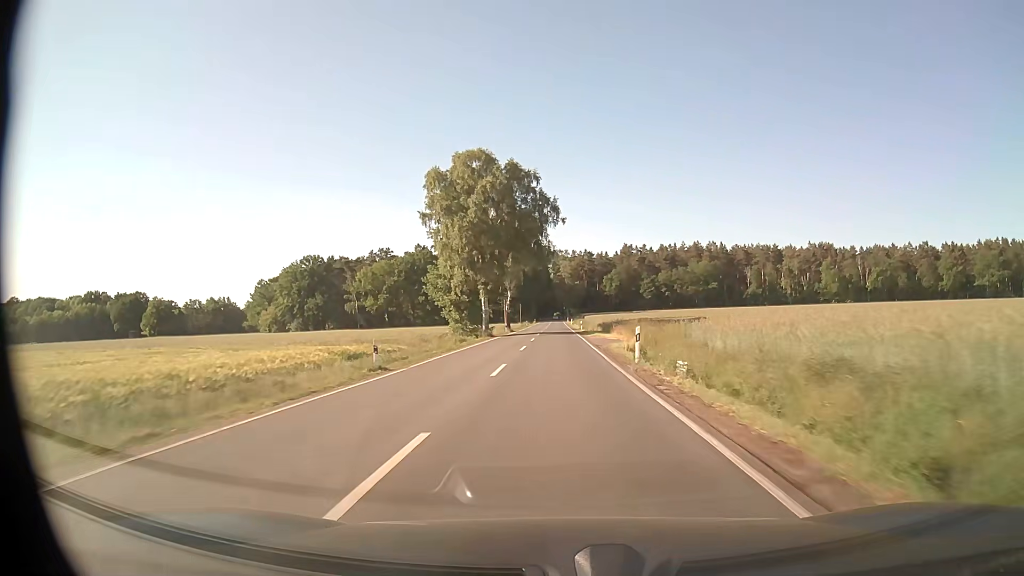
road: secondary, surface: asphalt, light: Day
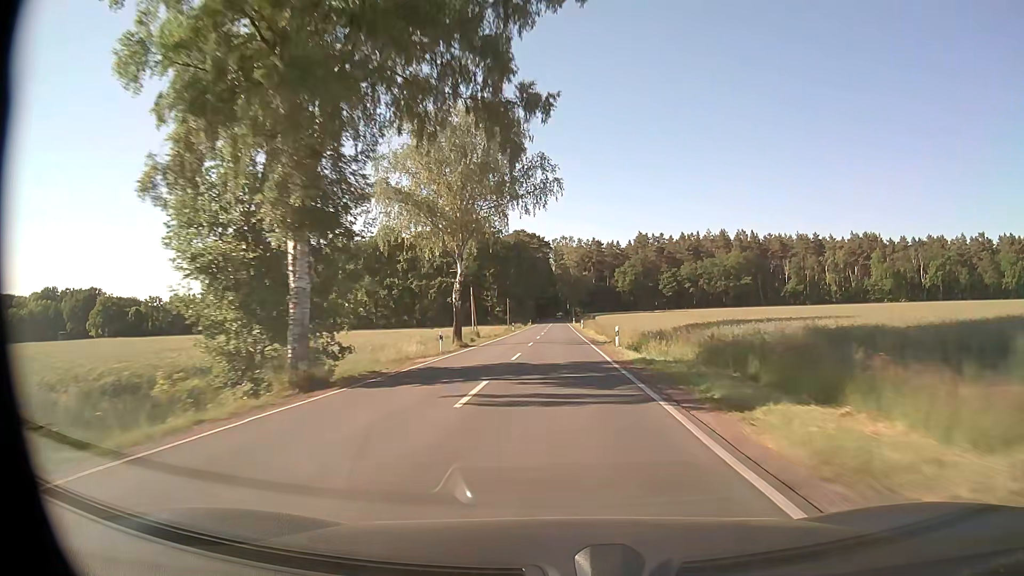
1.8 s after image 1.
(+0.1, +42.5) m; 0°
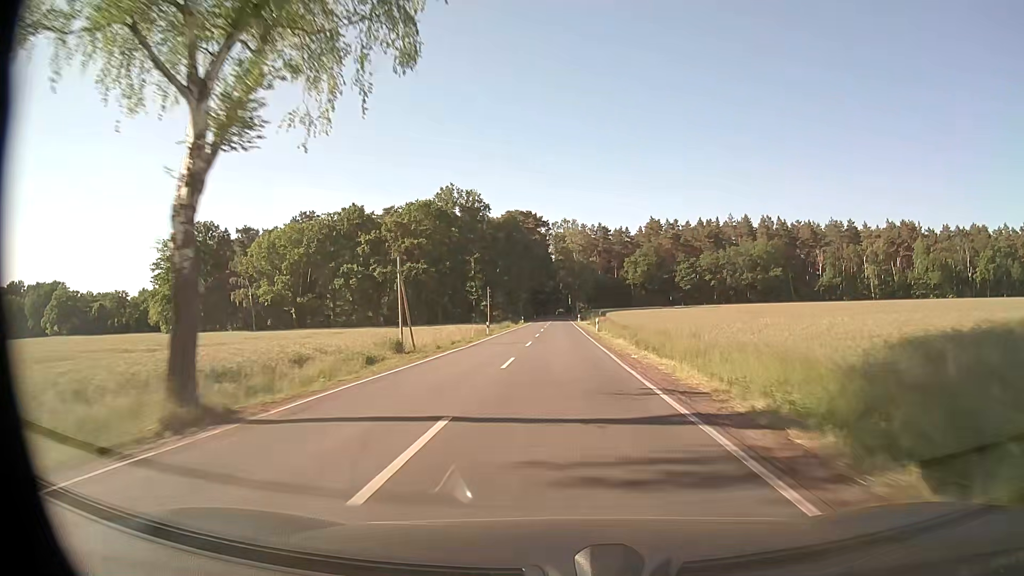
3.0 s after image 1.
(-0.1, +29.5) m; 0°
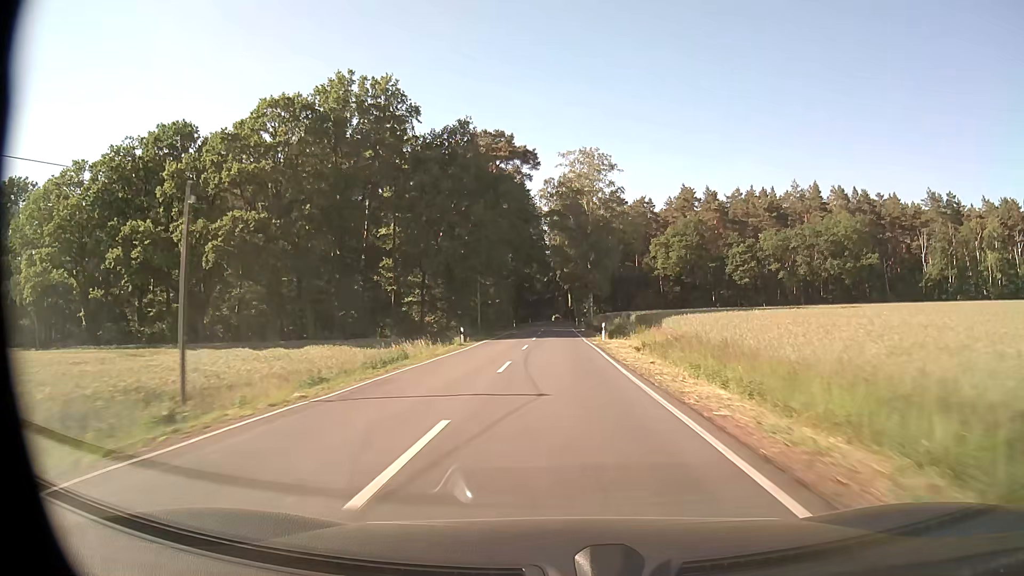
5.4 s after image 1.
(+0.2, +60.9) m; 0°
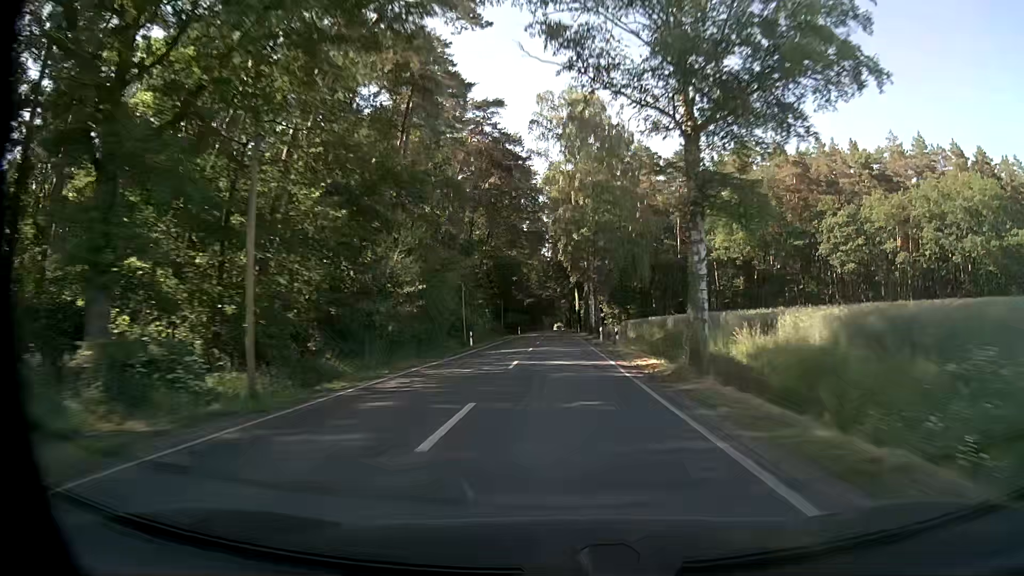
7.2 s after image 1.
(0.0, +46.4) m; 0°
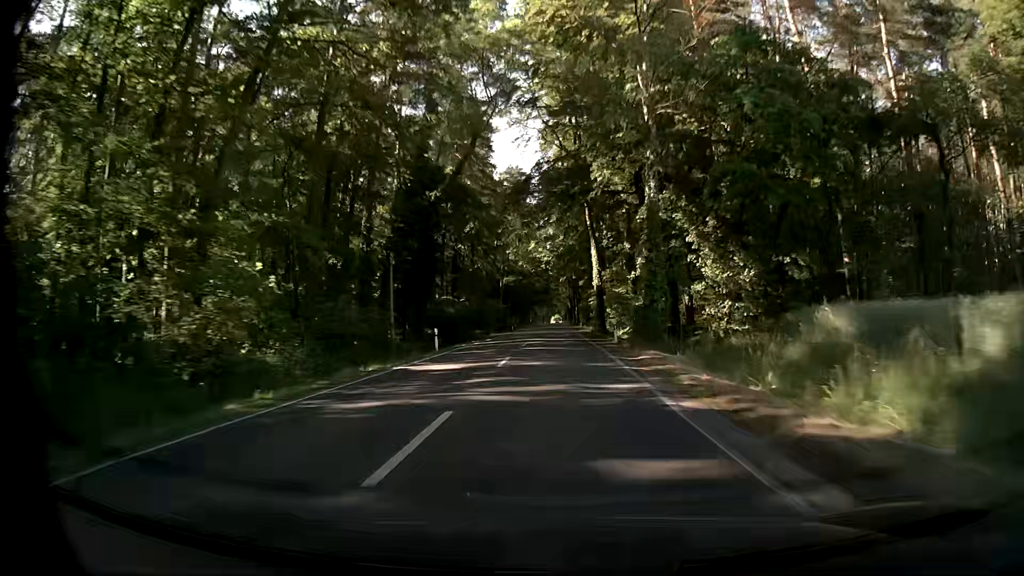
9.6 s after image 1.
(+0.2, +62.4) m; +1°
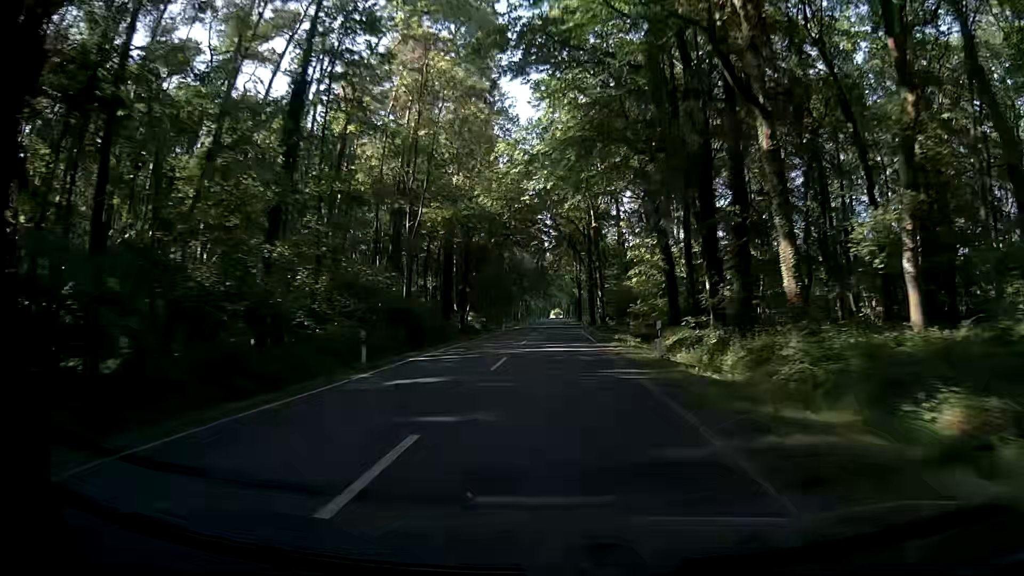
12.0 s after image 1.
(-0.8, +62.8) m; -1°
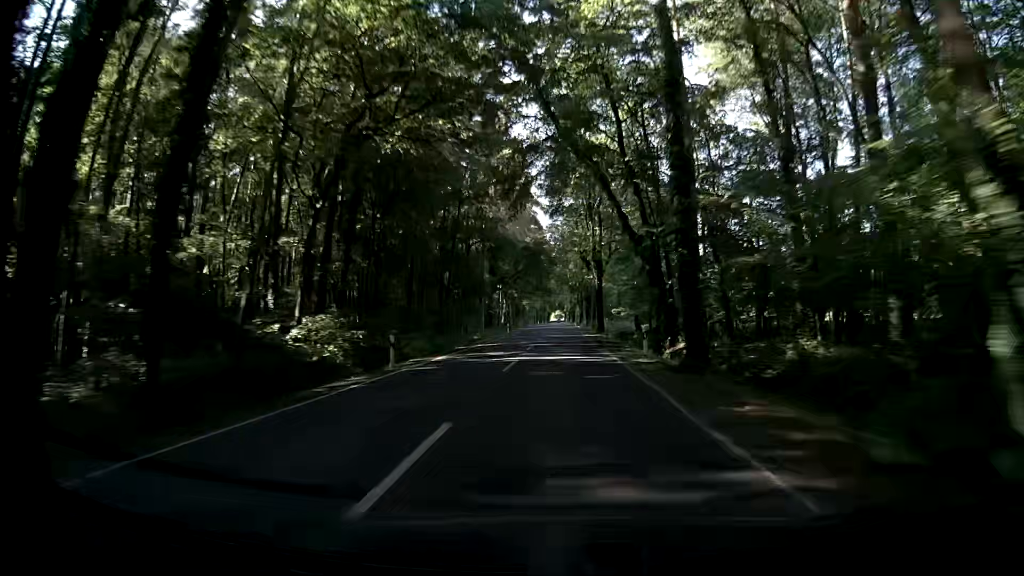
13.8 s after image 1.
(0.0, +47.3) m; +1°
(0, +10) (0, +20) (-1, +30) (-1, +40) (-1, +50) (-1, +60) (-1, +70) (-1, +80) (-1, +90) (-1, +100) m
